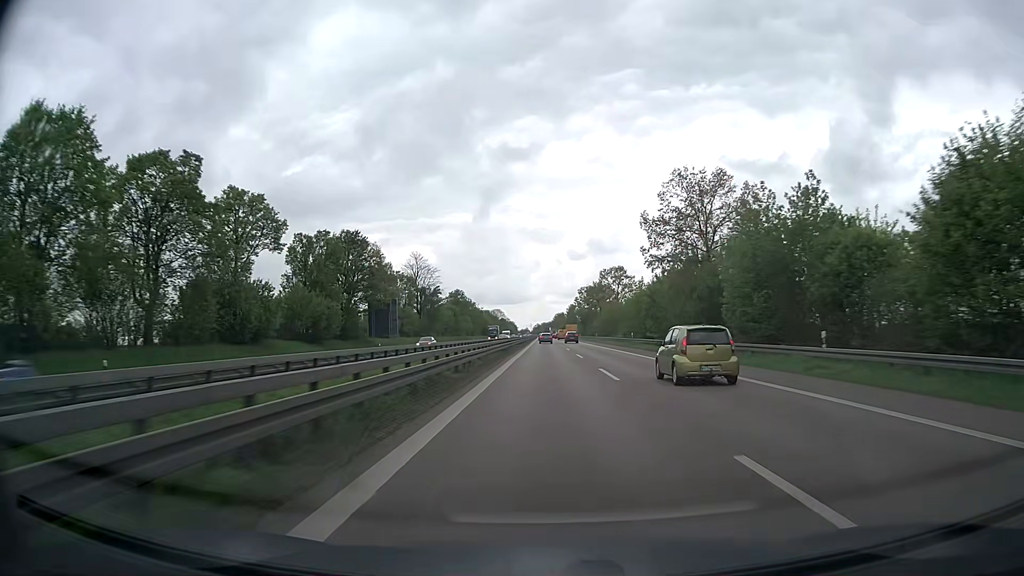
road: trunk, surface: asphalt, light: Day
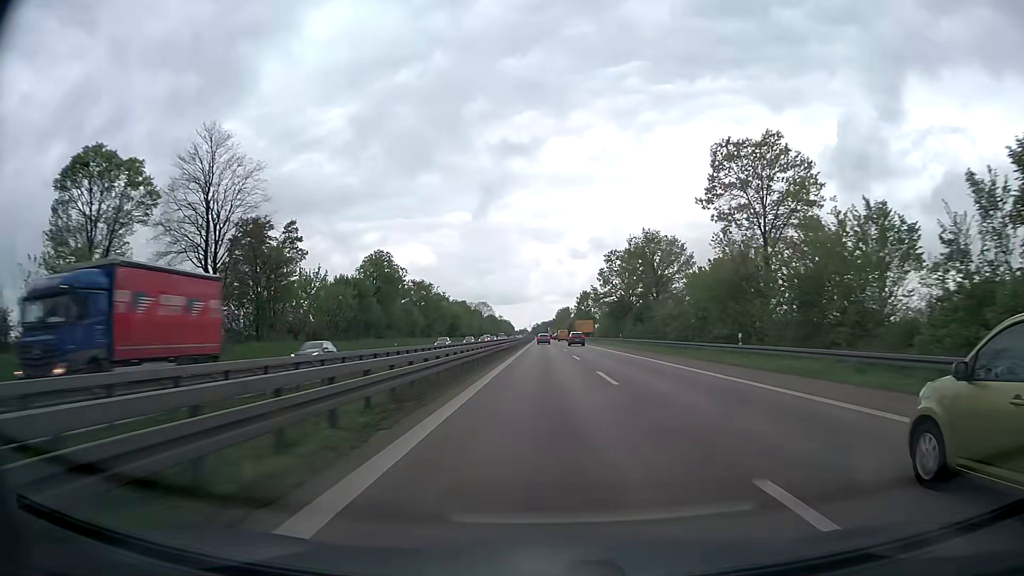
(-0.2, +91.1) m; 0°
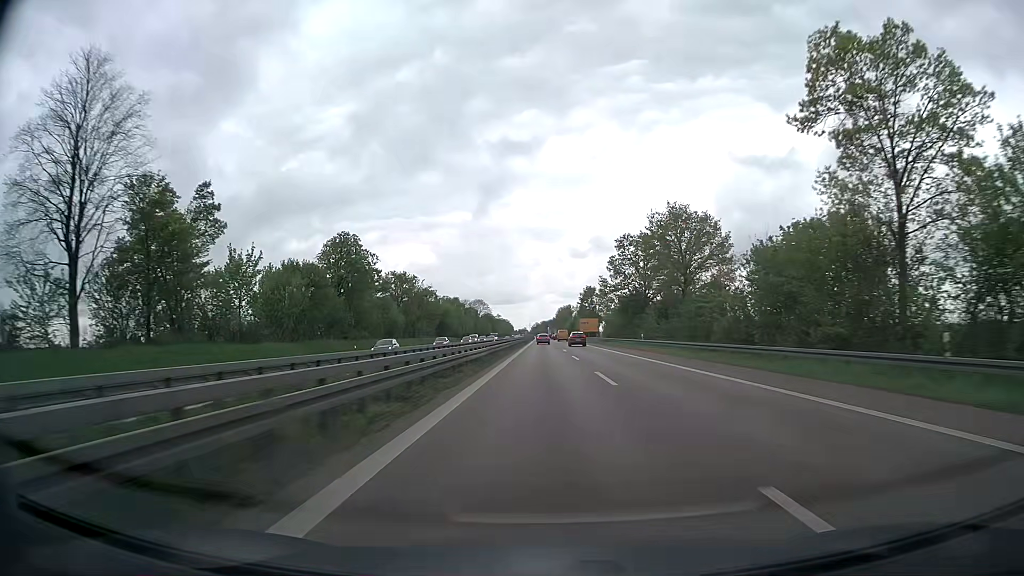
(0.0, +18.3) m; 0°
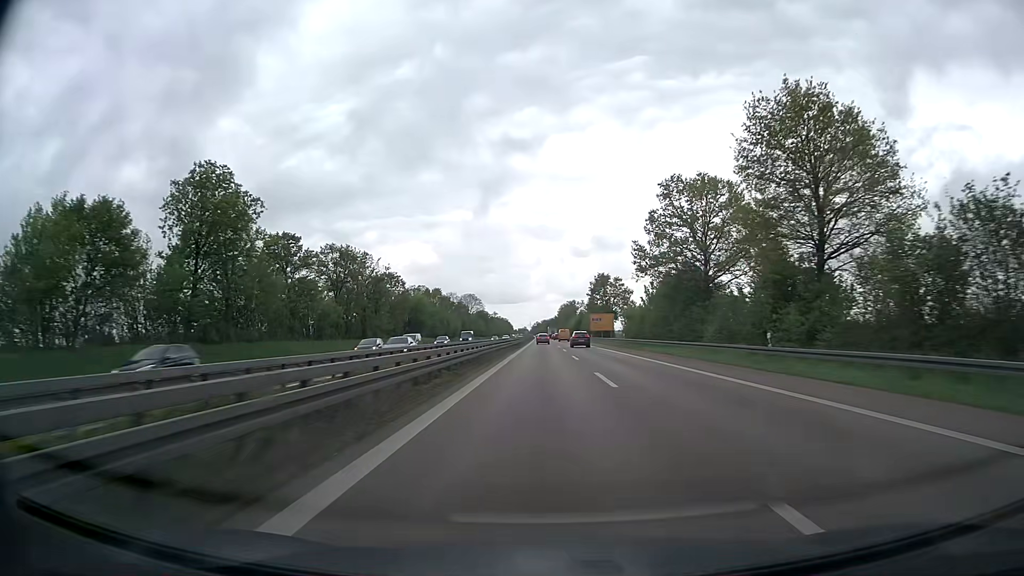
(-0.1, +36.6) m; 0°
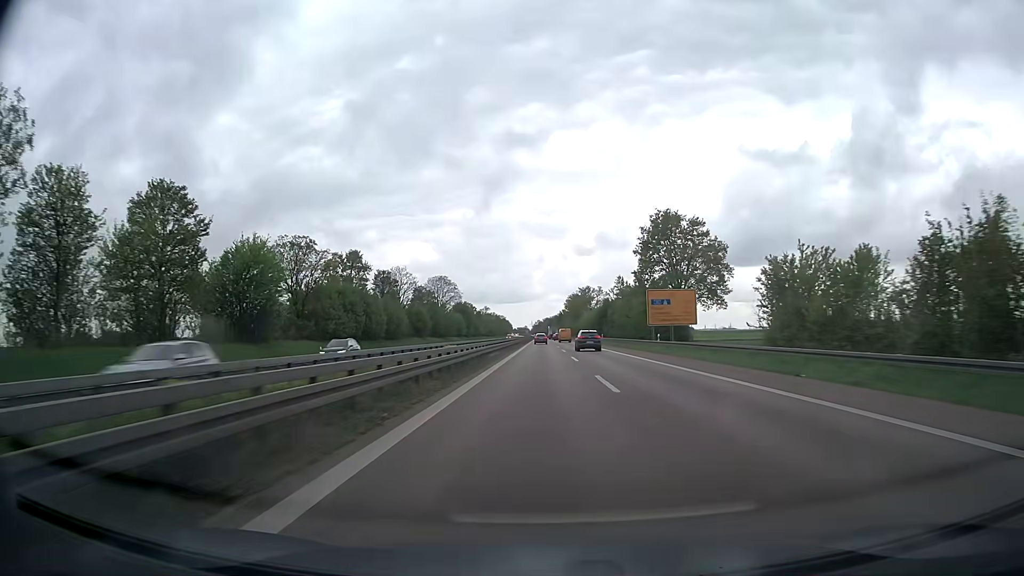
(-0.3, +73.5) m; 0°
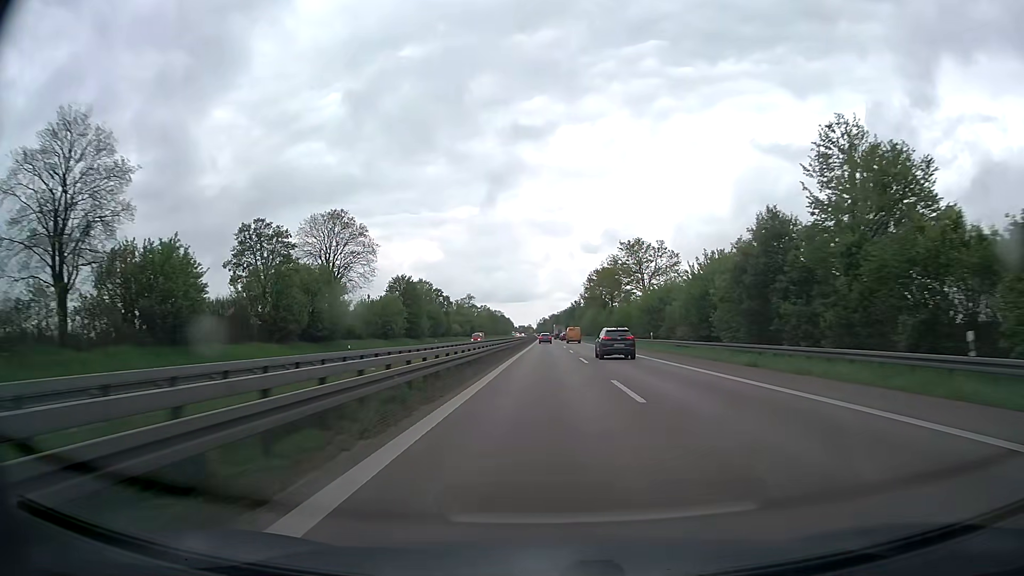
(-0.4, +92.4) m; 0°
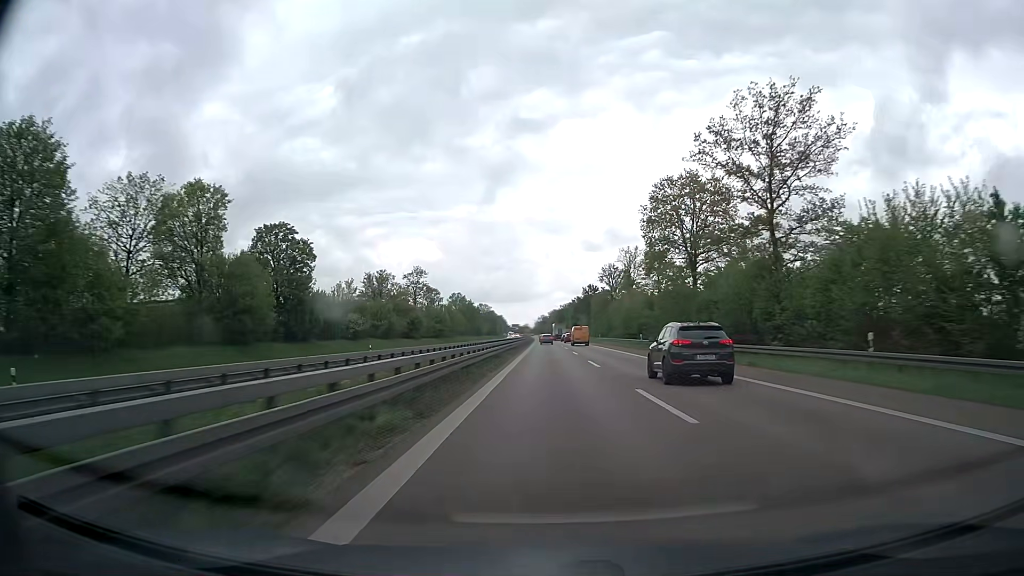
(-0.1, +93.0) m; 0°
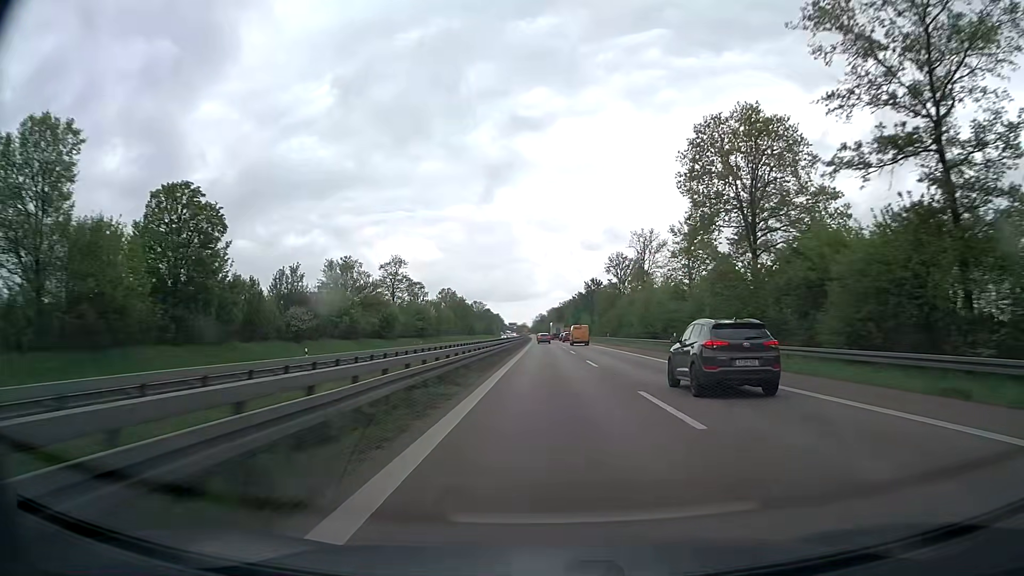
(0.0, +18.7) m; 0°
(0, +10) (0, +20) (0, +30) (0, +40) (0, +50) (0, +60) (0, +70) (0, +80) (0, +90) (0, +100) m
